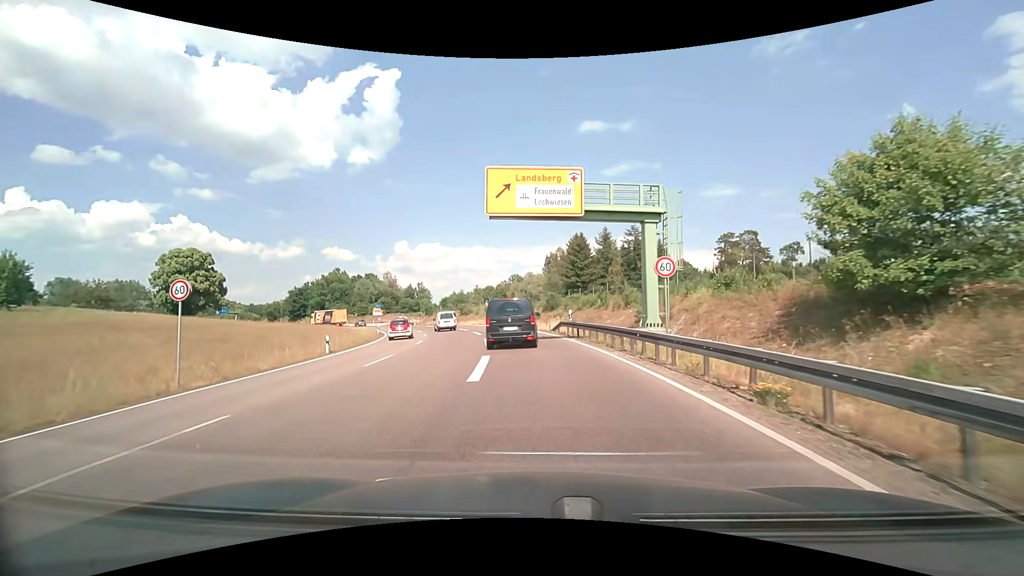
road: trunk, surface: asphalt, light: Day
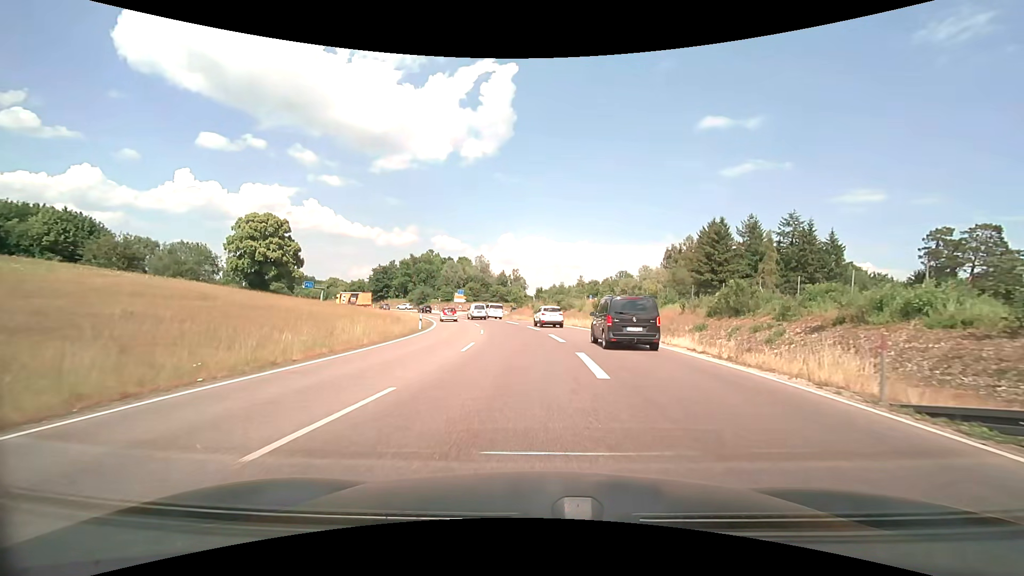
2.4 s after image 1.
(-3.0, +23.8) m; -12°
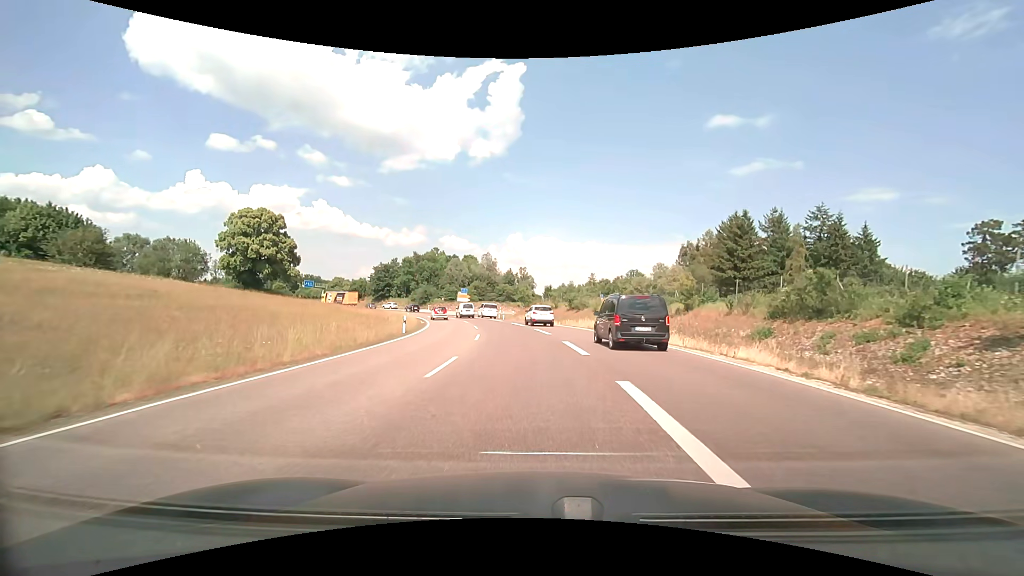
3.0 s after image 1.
(0.0, +6.6) m; -1°
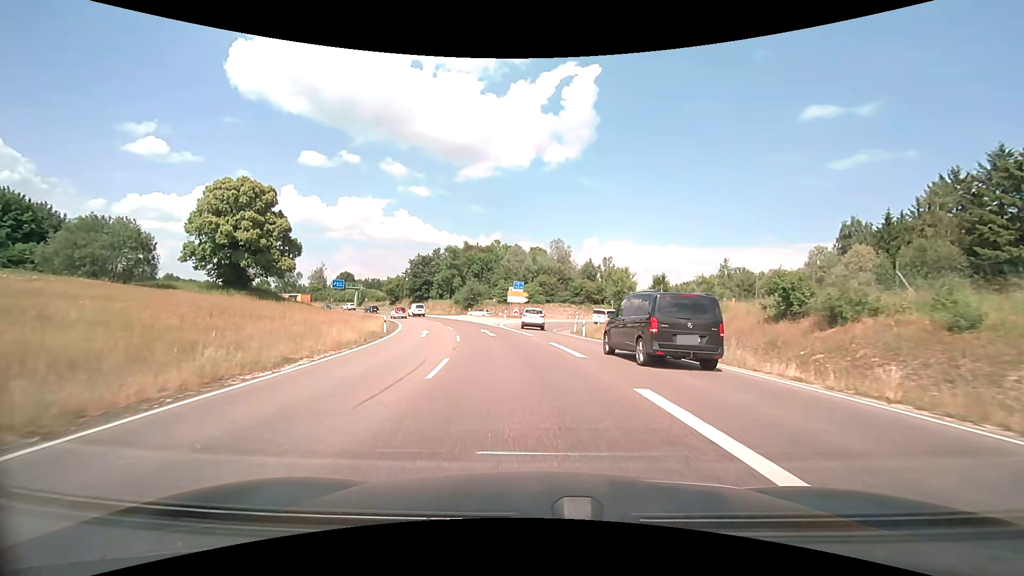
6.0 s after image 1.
(-2.3, +36.5) m; -8°
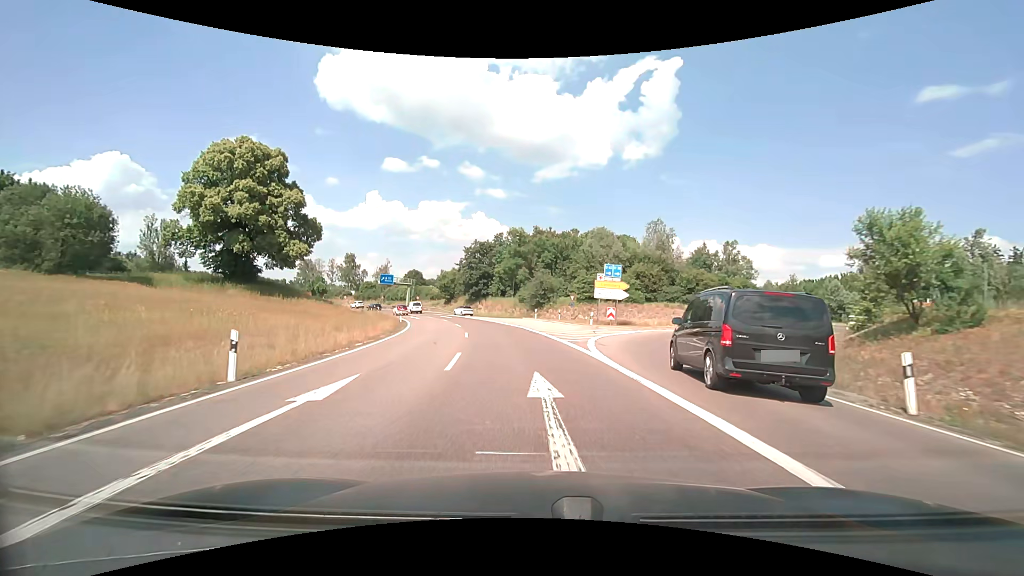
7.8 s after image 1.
(-1.9, +23.1) m; -9°
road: secondary
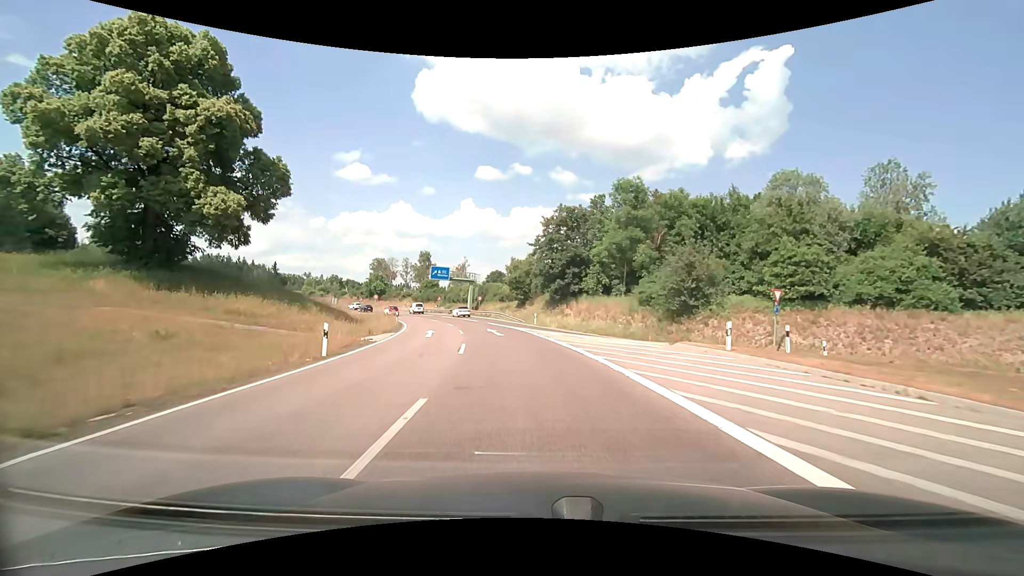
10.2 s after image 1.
(-2.9, +31.6) m; -10°
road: trunk
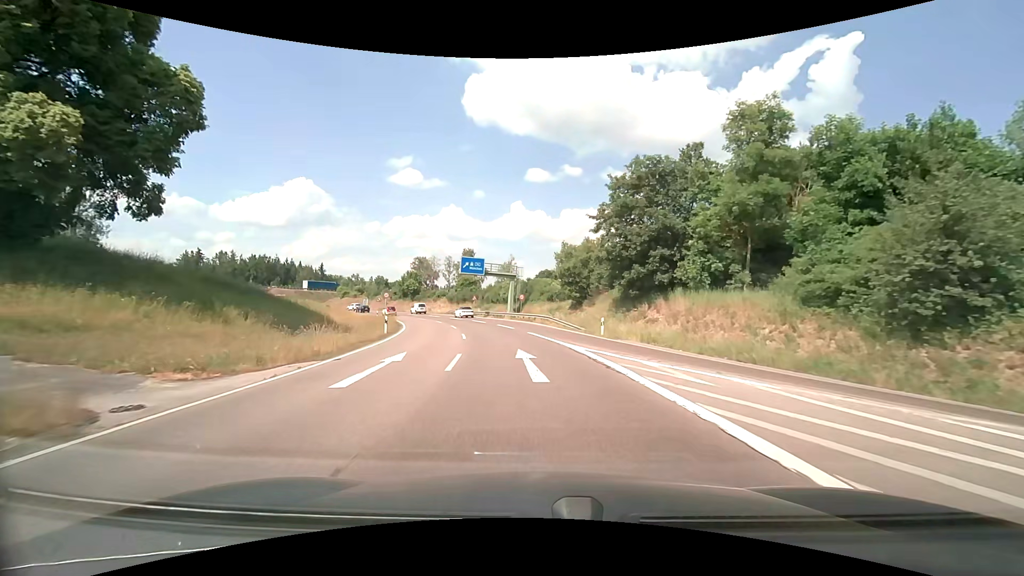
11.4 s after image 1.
(-0.9, +16.4) m; -6°
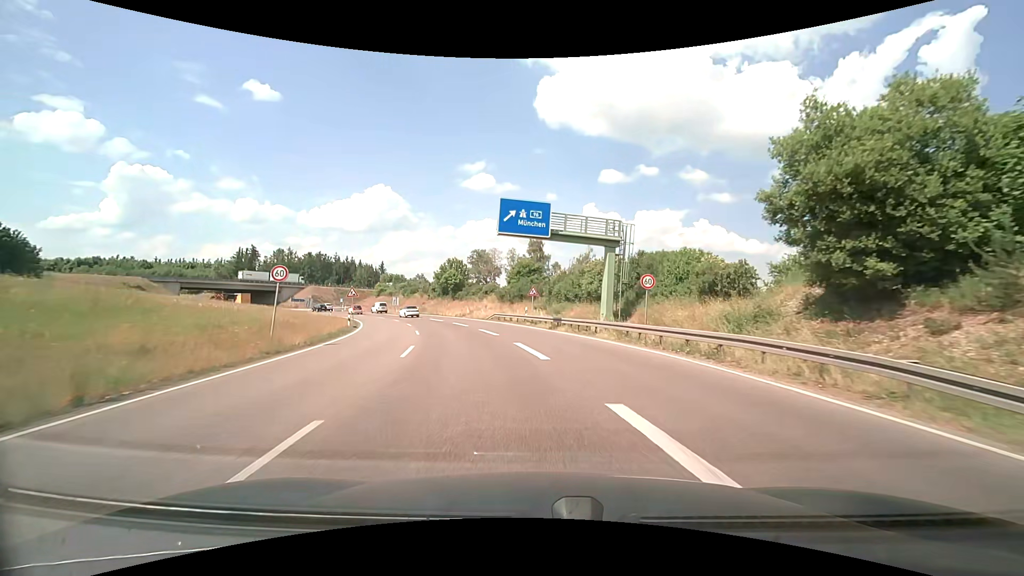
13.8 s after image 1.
(-3.0, +33.2) m; -9°
(0, +10) (0, +20) (-2, +30) (-4, +40) (-7, +49) (-11, +58) (-15, +67) (-20, +76) (-26, +84) (-32, +92) m
